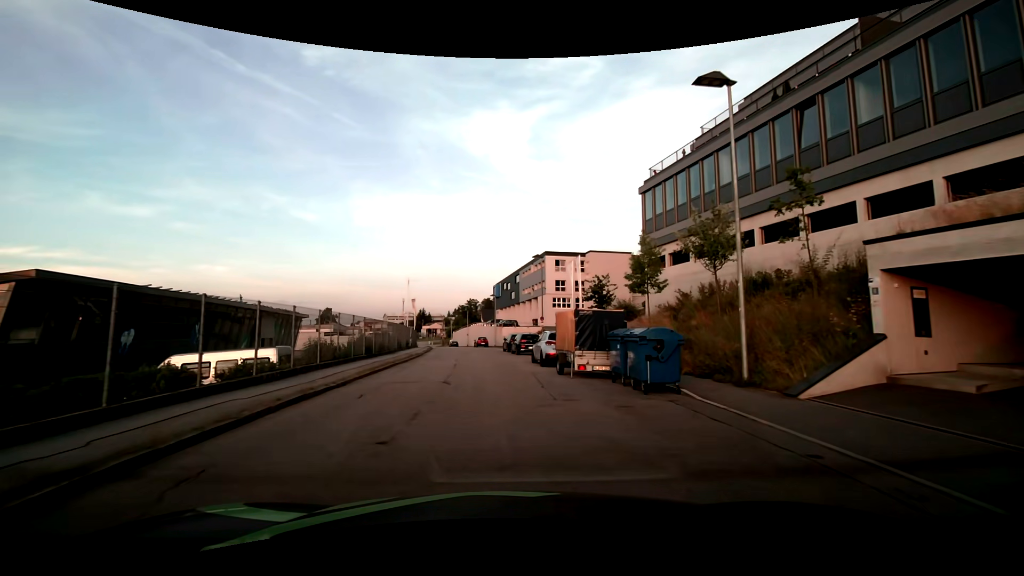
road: residential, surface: asphalt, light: Day
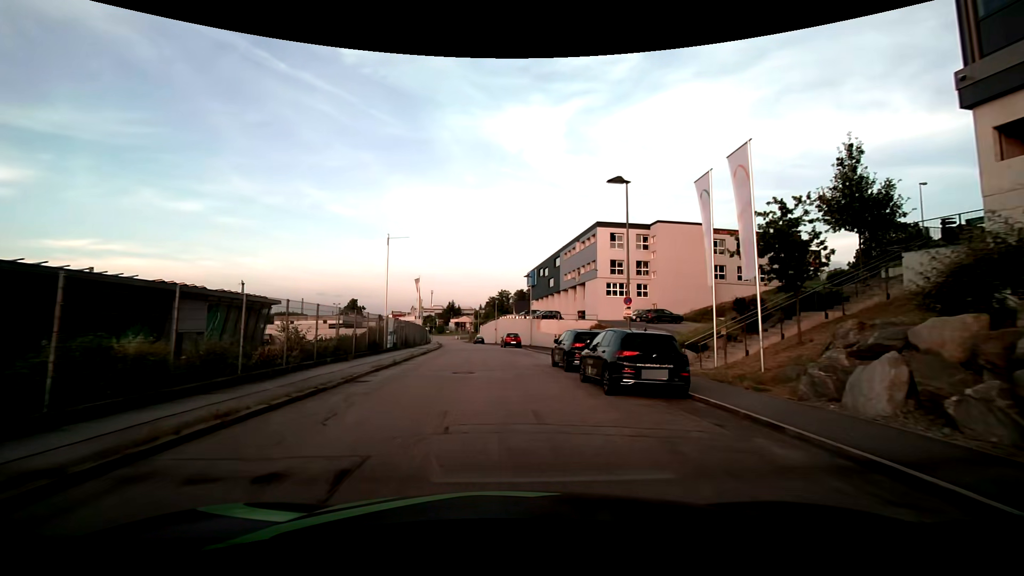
(-0.6, +21.7) m; -4°
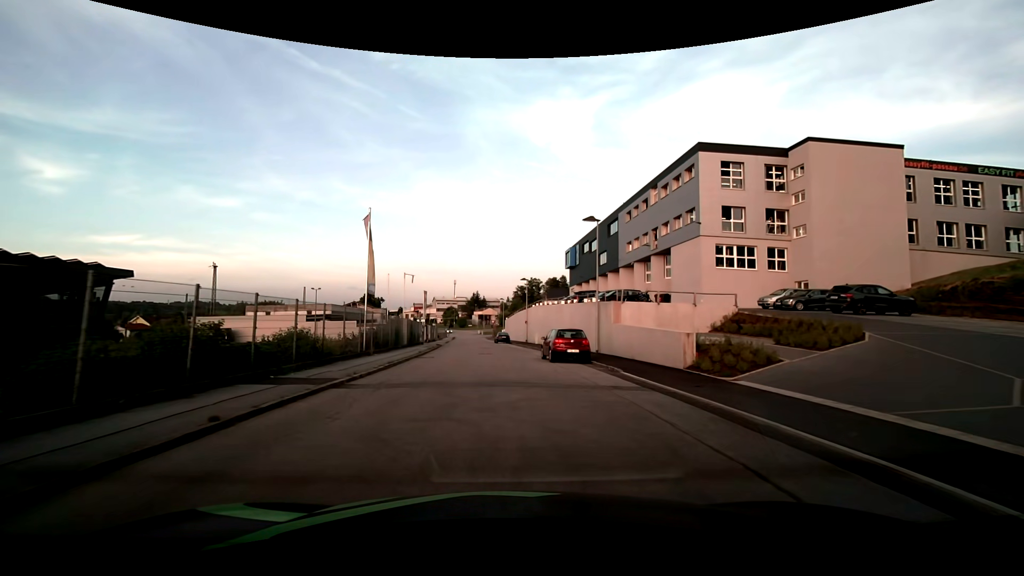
(-0.5, +27.9) m; -2°
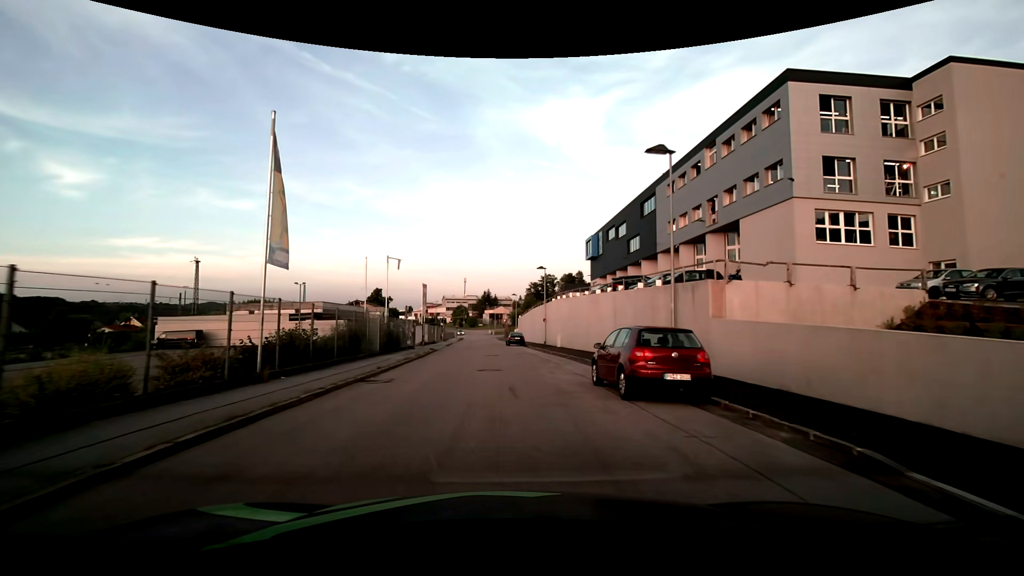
(-0.2, +11.6) m; -2°
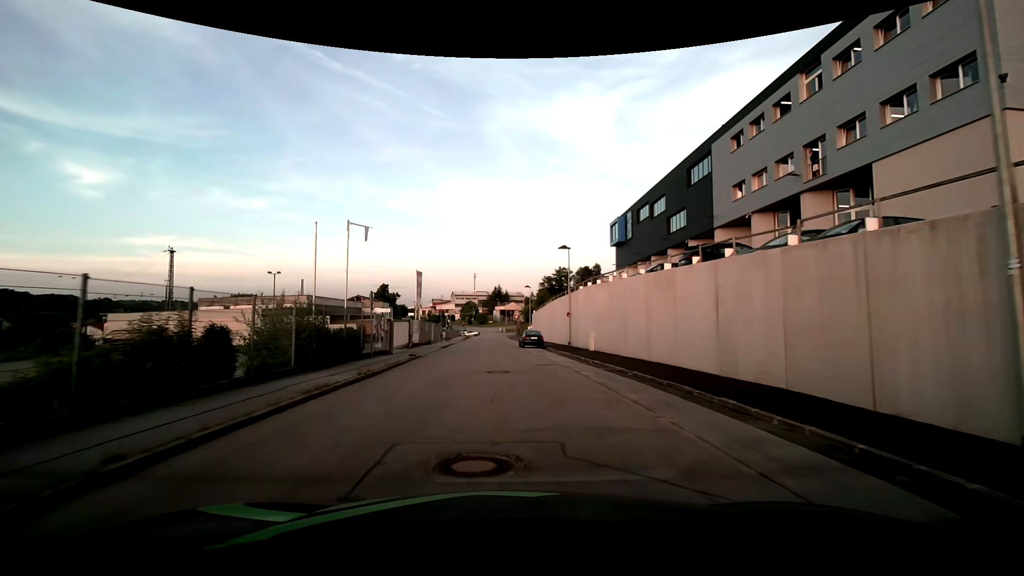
(-0.1, +11.8) m; -1°
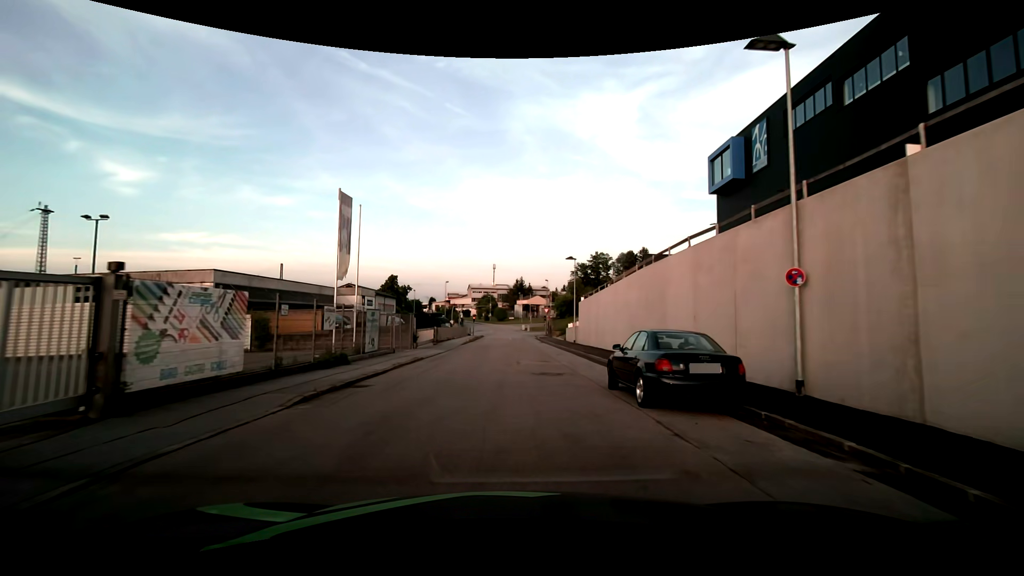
(-0.8, +29.8) m; -3°
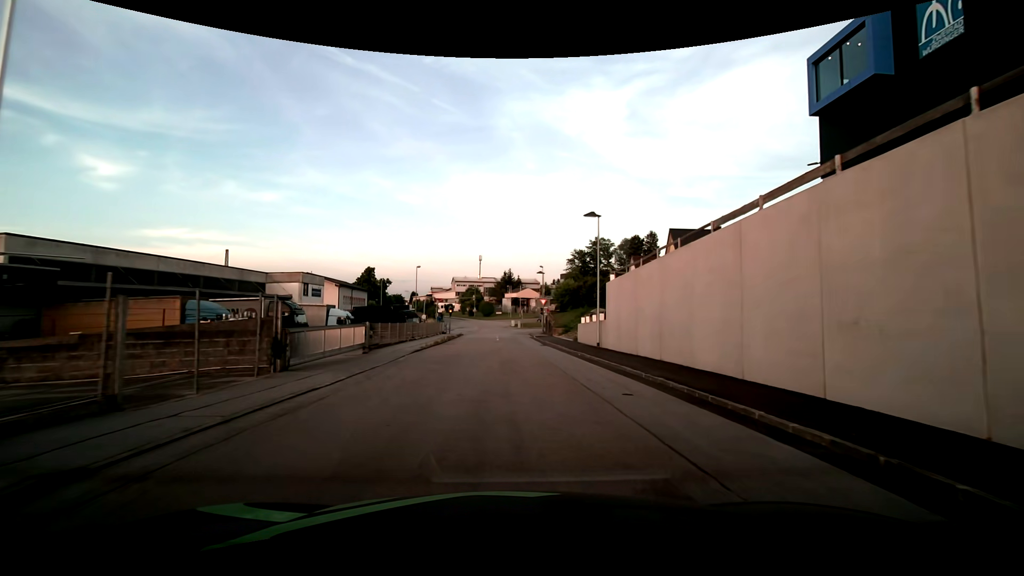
(+0.1, +17.4) m; +1°
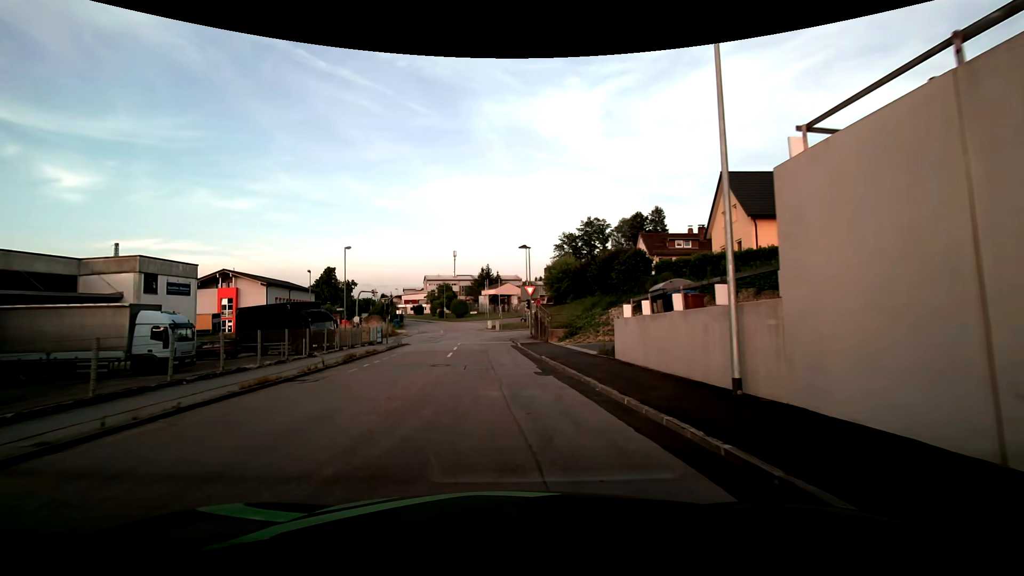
(+1.2, +21.2) m; +2°
